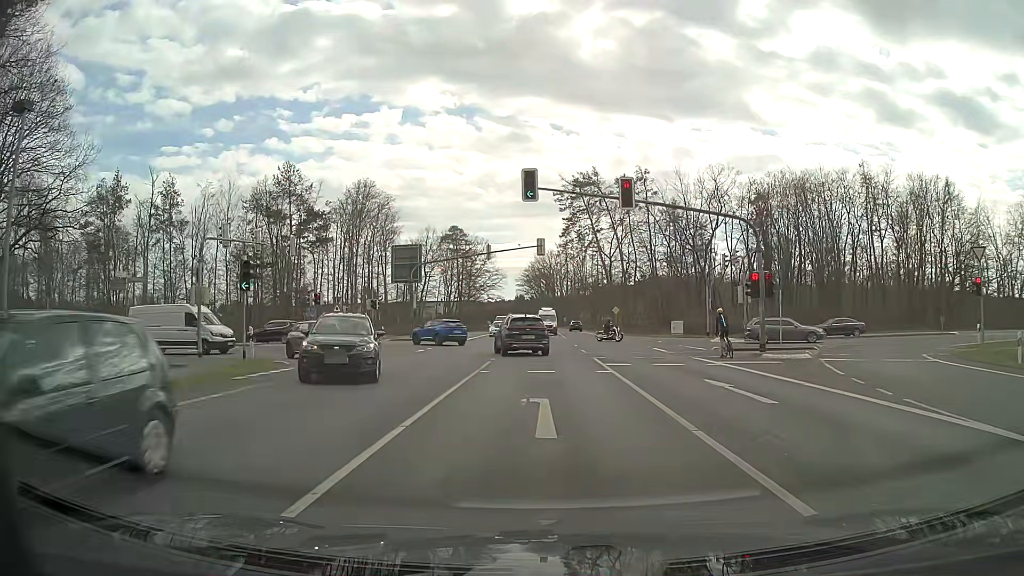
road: primary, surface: asphalt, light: Day
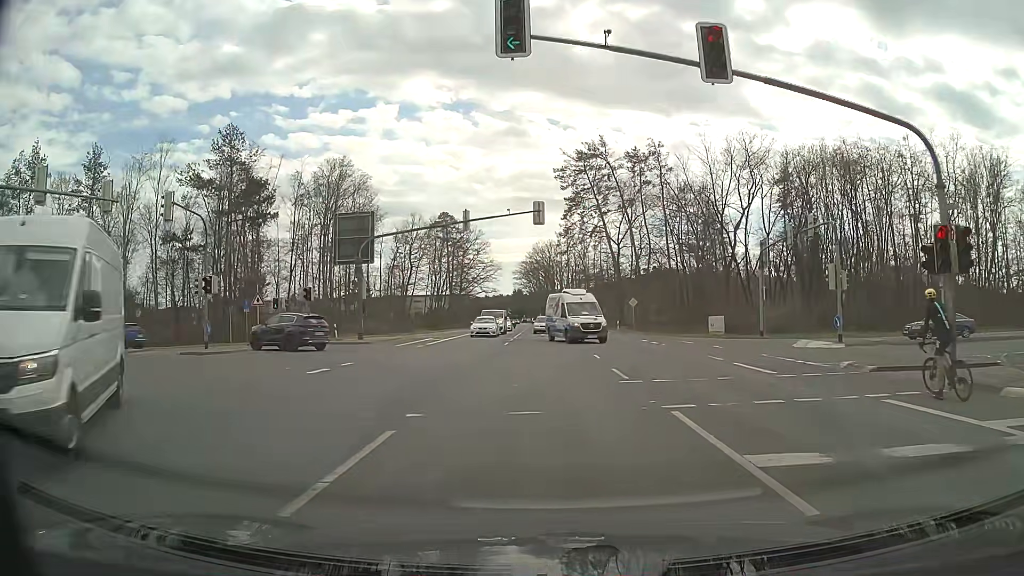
(0.0, +15.3) m; 0°
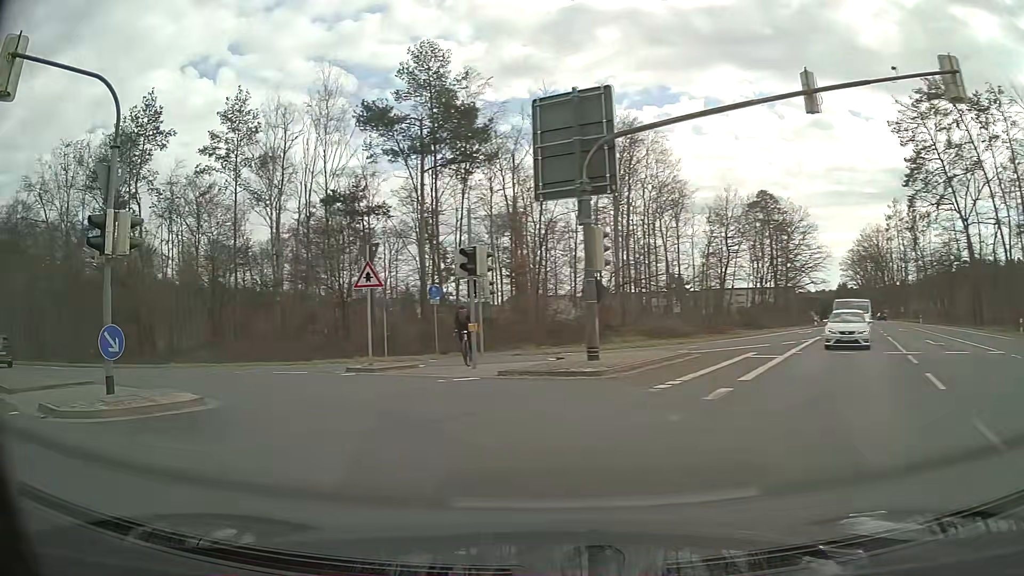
(-2.5, +21.3) m; -26°
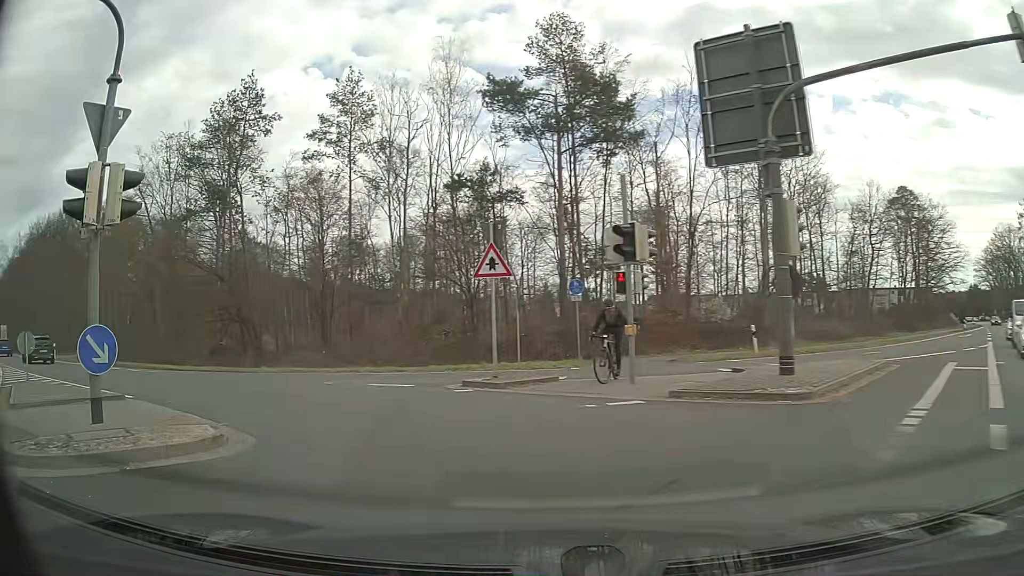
(-0.4, +4.3) m; -12°
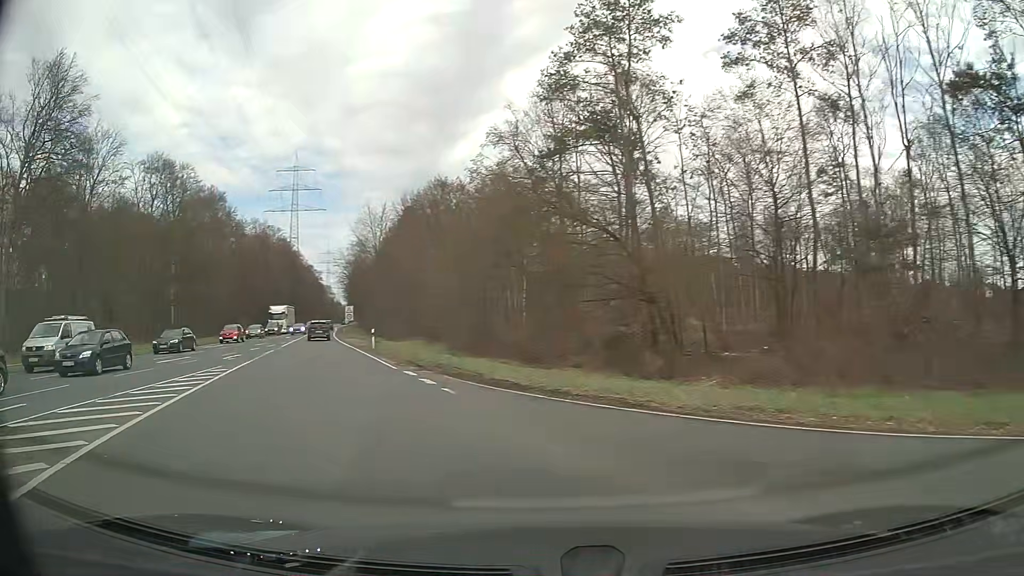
(-4.3, +13.3) m; -35°
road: secondary
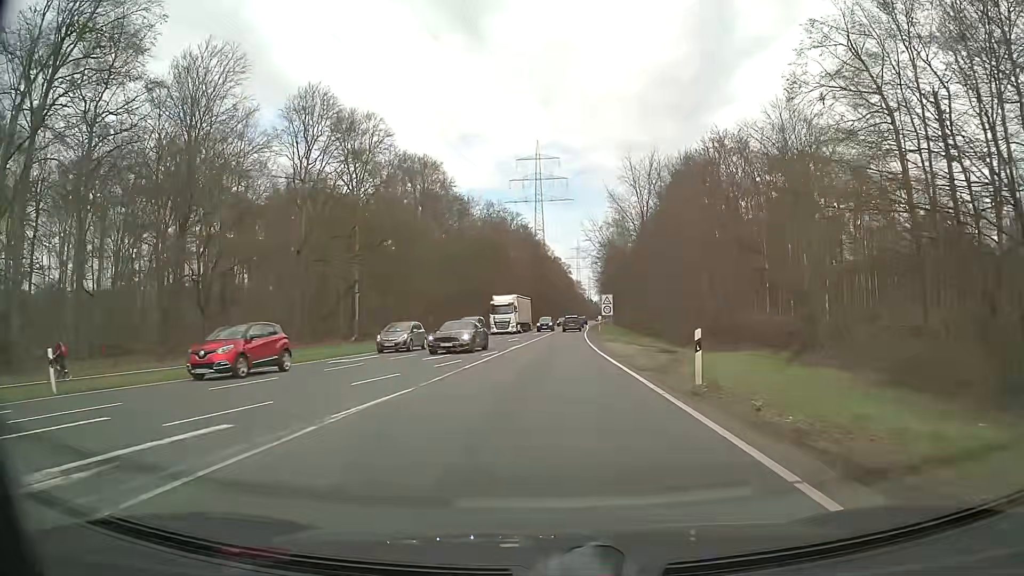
(-7.6, +23.5) m; -23°
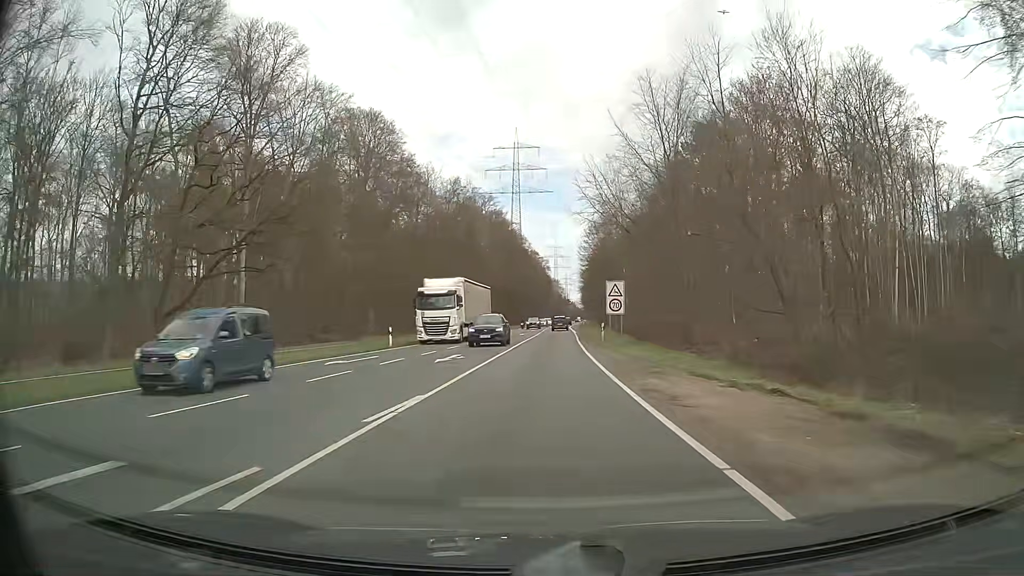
(+0.3, +23.2) m; +2°
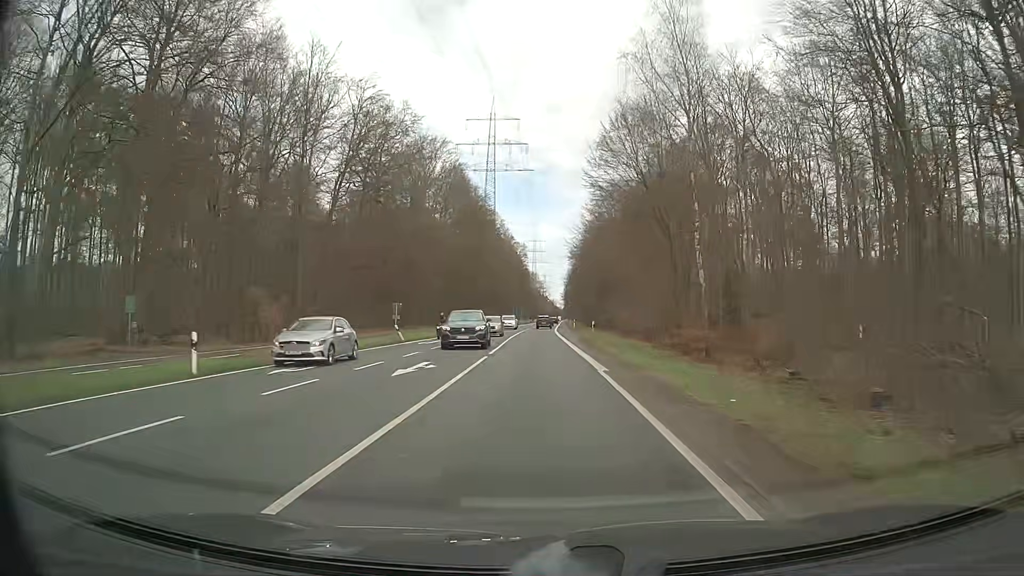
(+1.1, +45.8) m; +3°
(0, +10) (0, +20) (0, +30) (0, +40) (-1, +50) (-1, +60) (-1, +70) (-1, +80) (-1, +90) (0, +100) m
